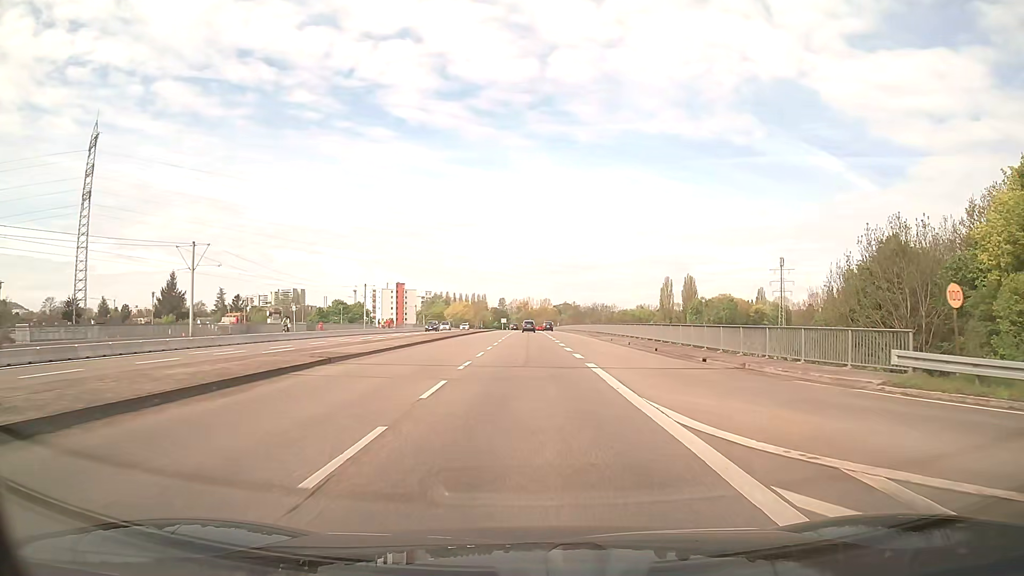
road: secondary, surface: asphalt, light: Day
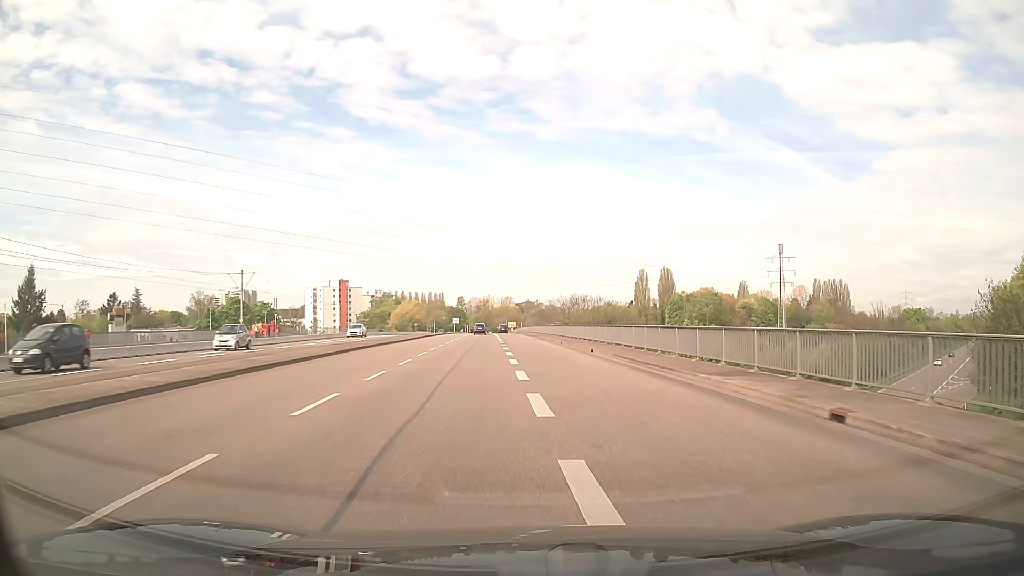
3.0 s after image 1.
(+0.9, +37.5) m; +3°
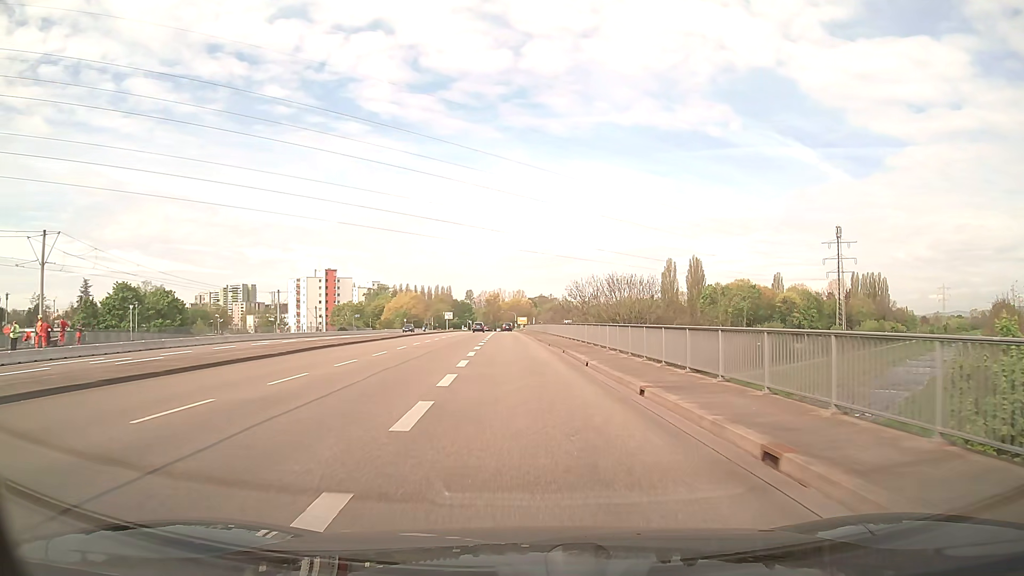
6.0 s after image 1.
(-0.1, +37.3) m; -1°
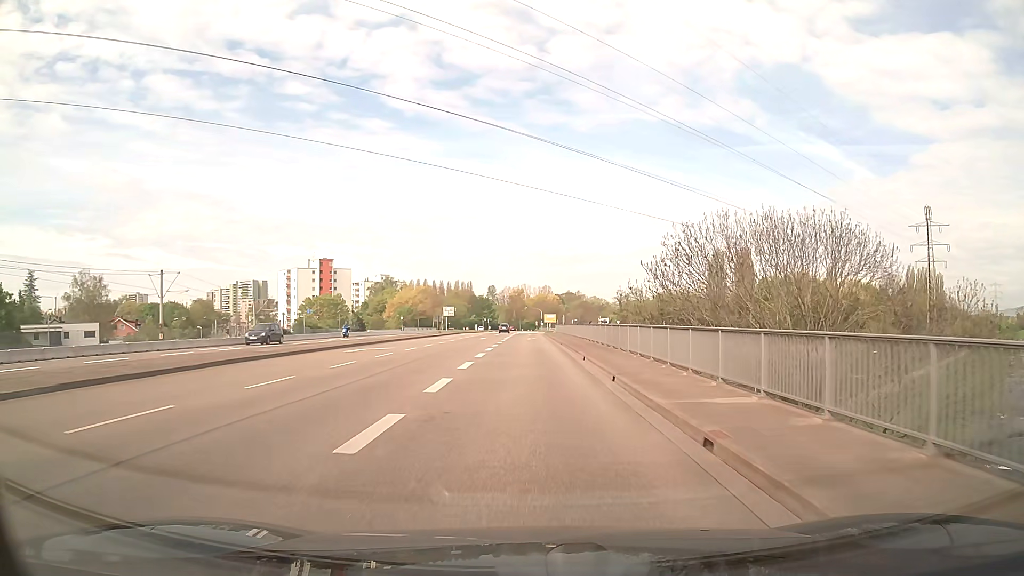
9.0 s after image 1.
(-0.9, +37.2) m; -2°
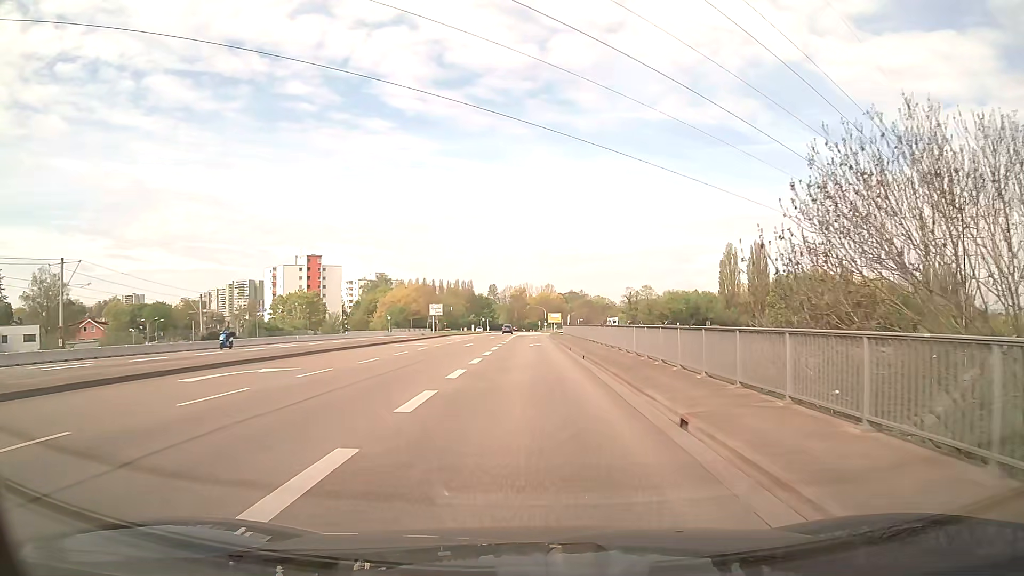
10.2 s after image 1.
(-0.1, +14.8) m; 0°
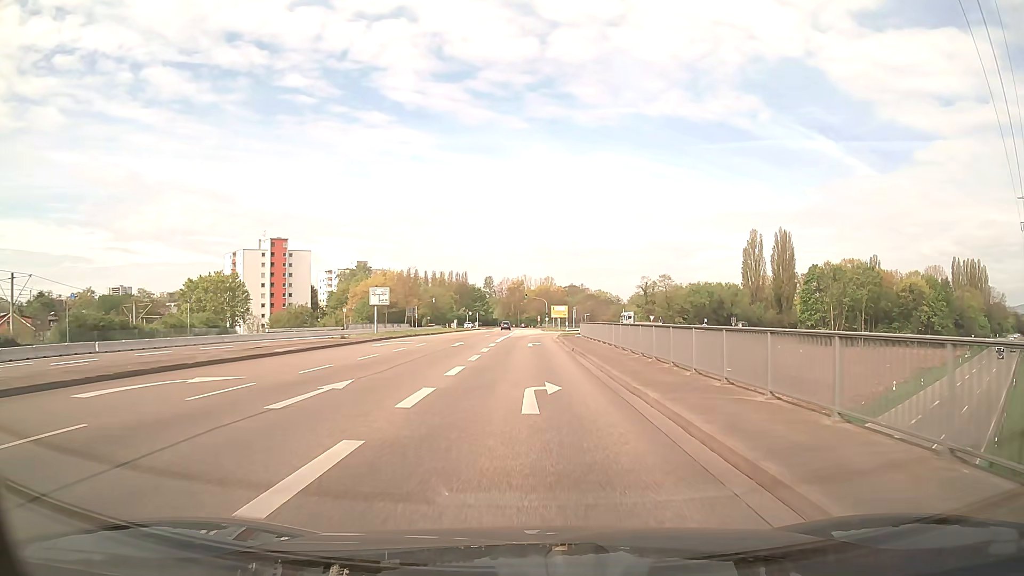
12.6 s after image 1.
(0.0, +29.3) m; 0°
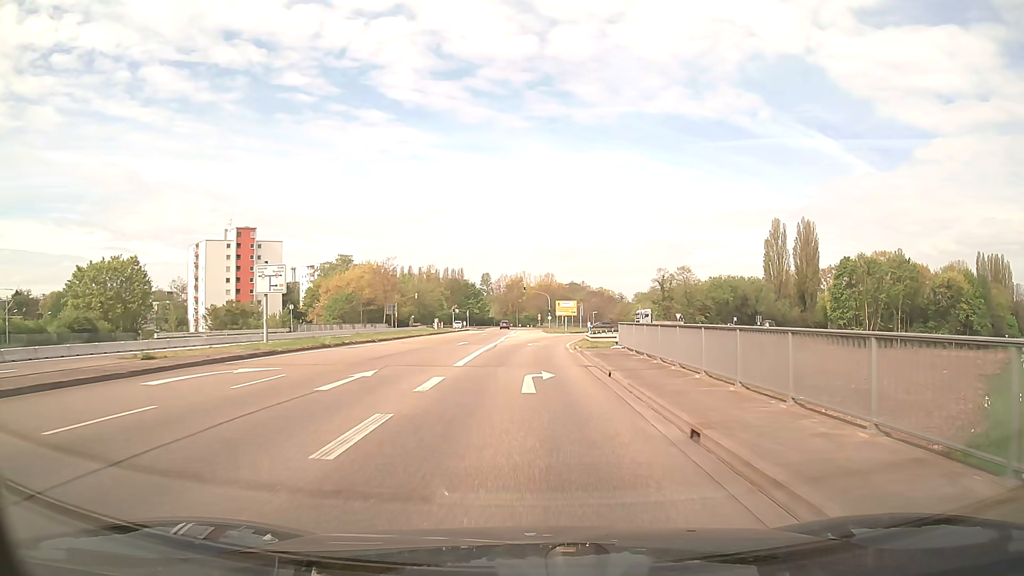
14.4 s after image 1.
(0.0, +21.7) m; 0°
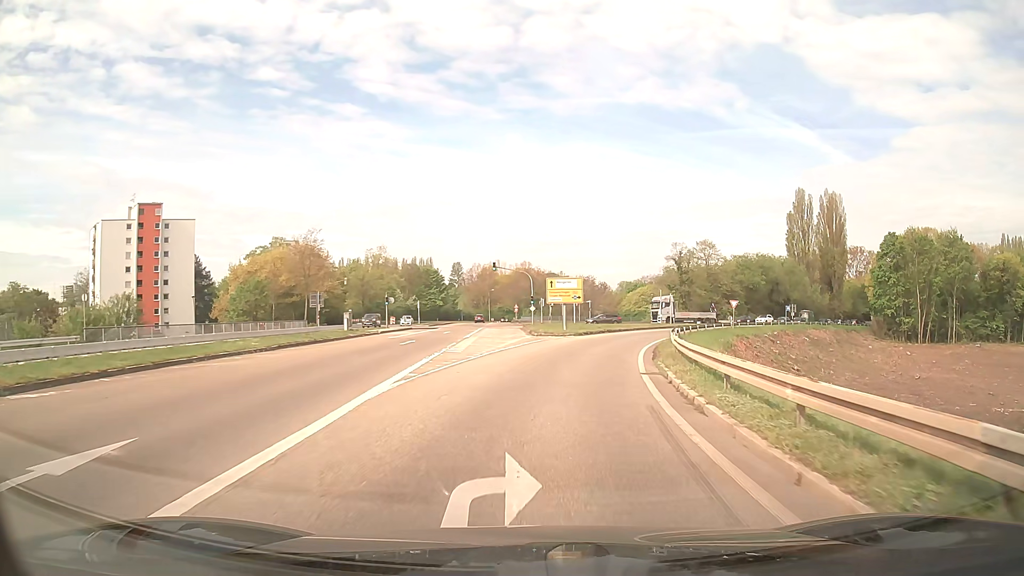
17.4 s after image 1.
(+0.2, +35.4) m; +2°
(0, +10) (+1, +20) (+2, +30) (+5, +40) (+8, +49) (+12, +58) (+17, +67) (+23, +75) (+28, +83) (+34, +92) m
